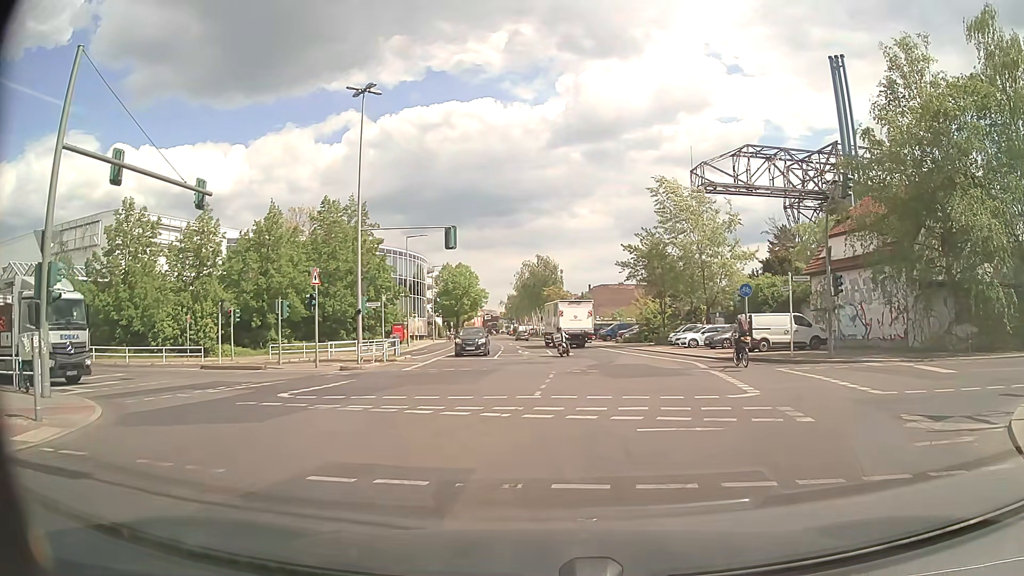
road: tertiary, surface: asphalt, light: Day
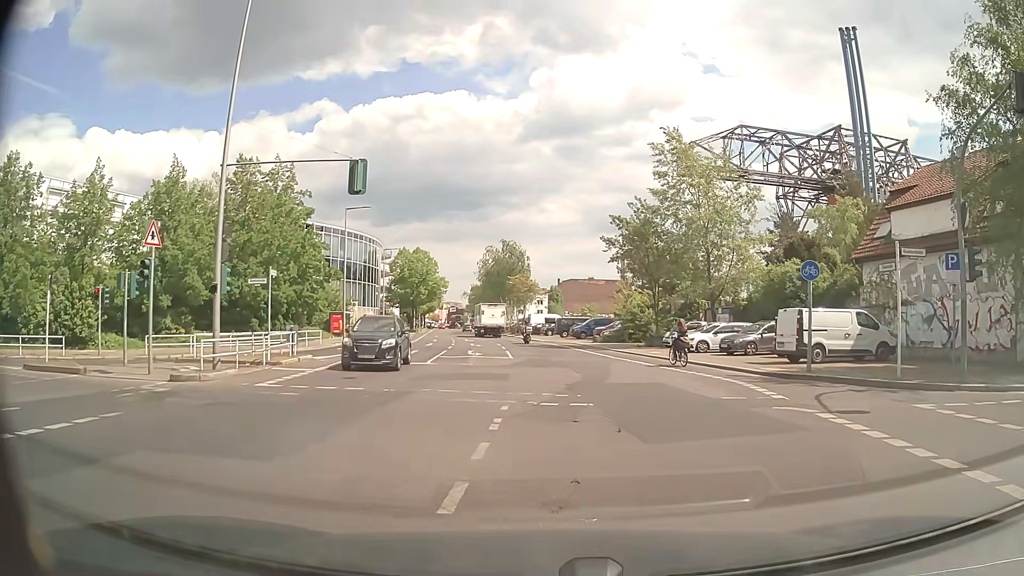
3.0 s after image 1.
(+0.4, +10.8) m; +5°
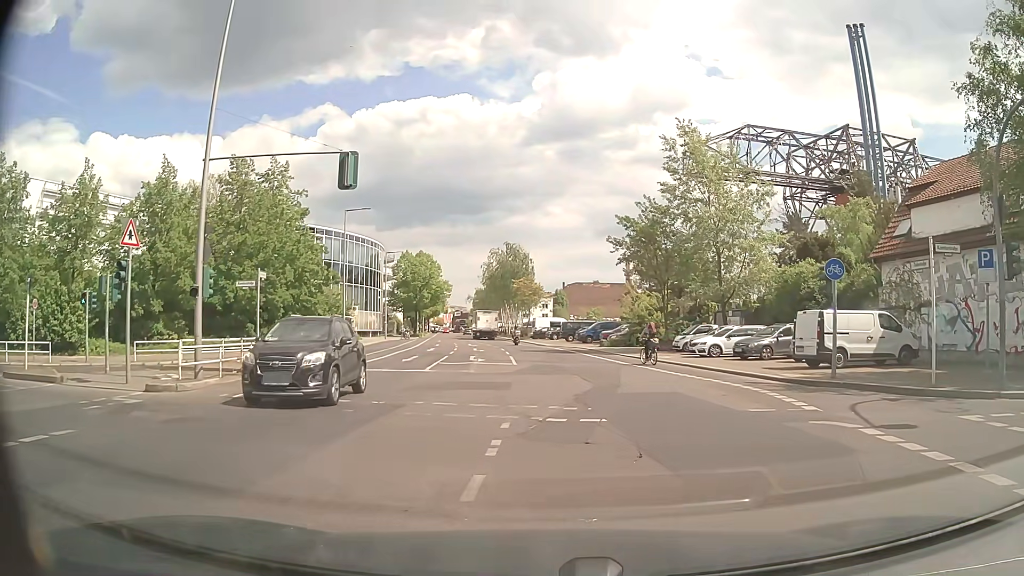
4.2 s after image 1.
(0.0, +1.3) m; -2°
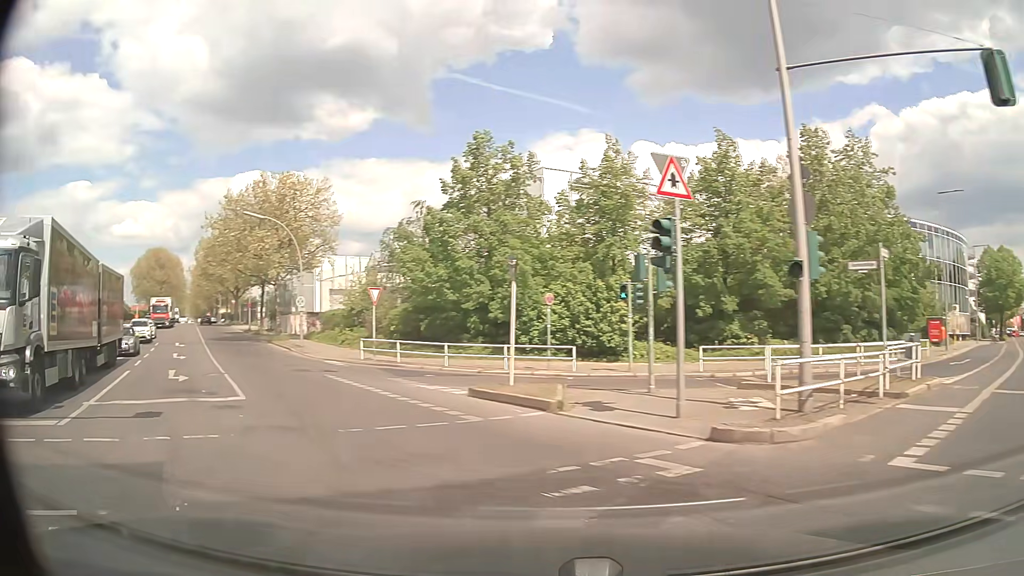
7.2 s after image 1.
(-2.9, +7.5) m; -49°
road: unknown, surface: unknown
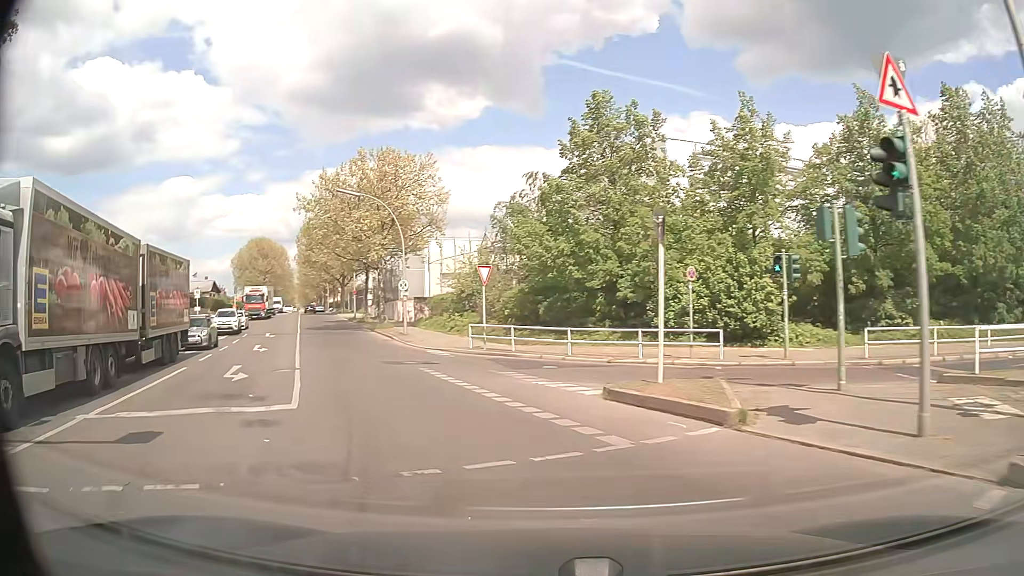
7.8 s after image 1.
(-0.4, +4.2) m; -9°
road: tertiary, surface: asphalt
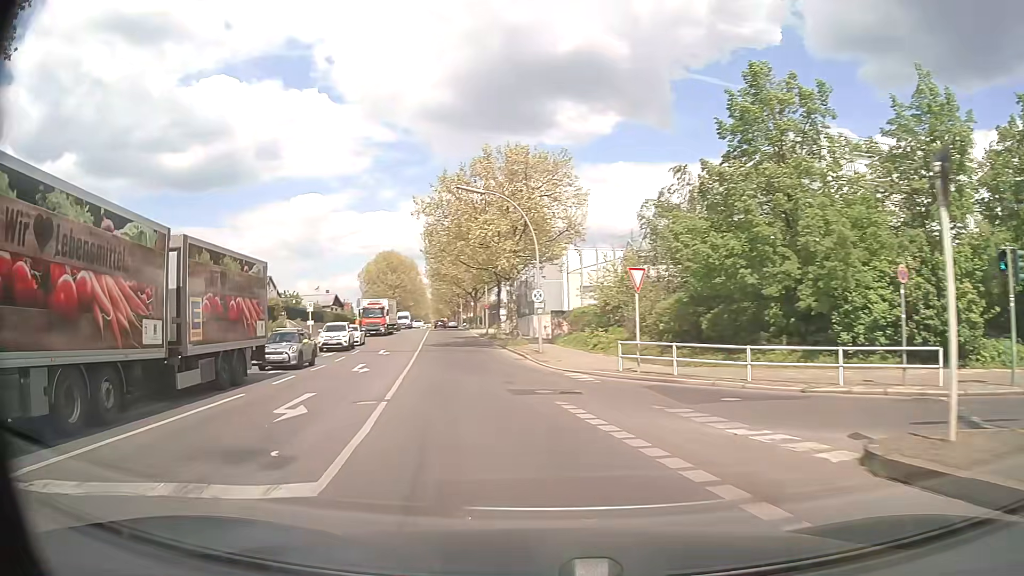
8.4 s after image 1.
(-0.6, +5.8) m; -12°
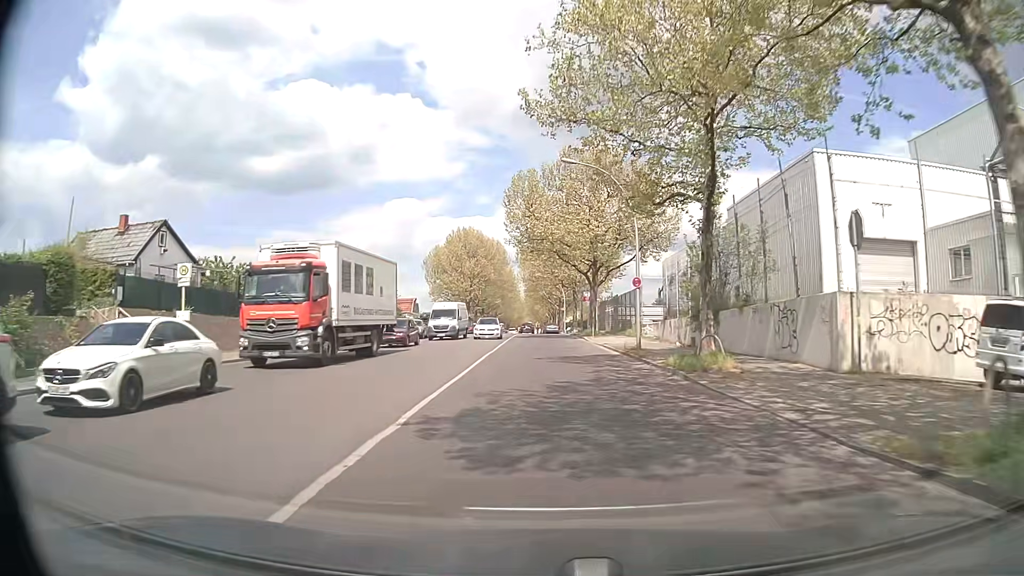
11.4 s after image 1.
(-5.0, +37.4) m; -8°
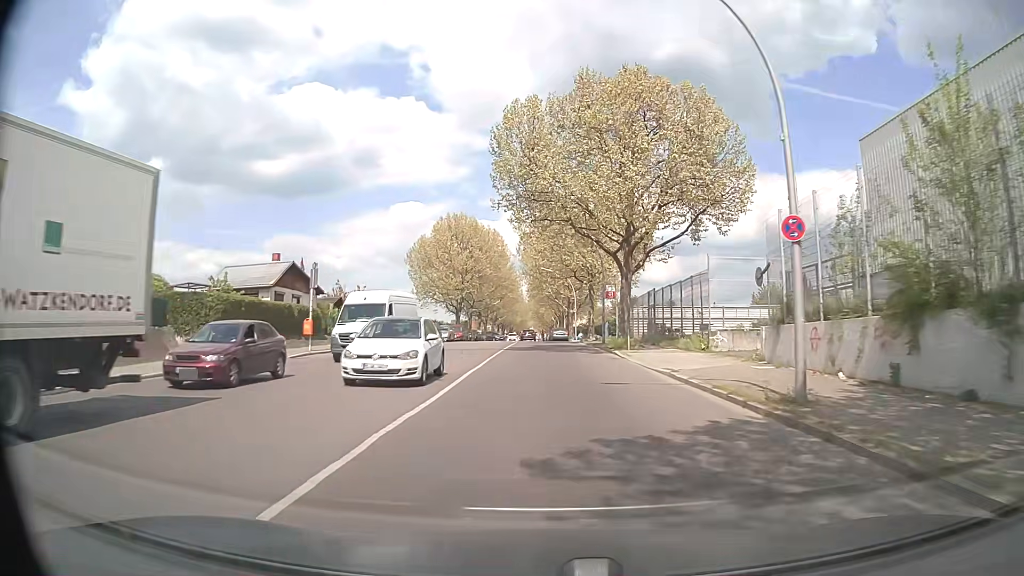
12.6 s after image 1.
(-0.1, +16.6) m; 0°
(0, +10) (0, +20) (0, +30) (0, +40) (-1, +50) (-1, +60) (-1, +70) (-1, +80) (-1, +90) (-1, +100) m
